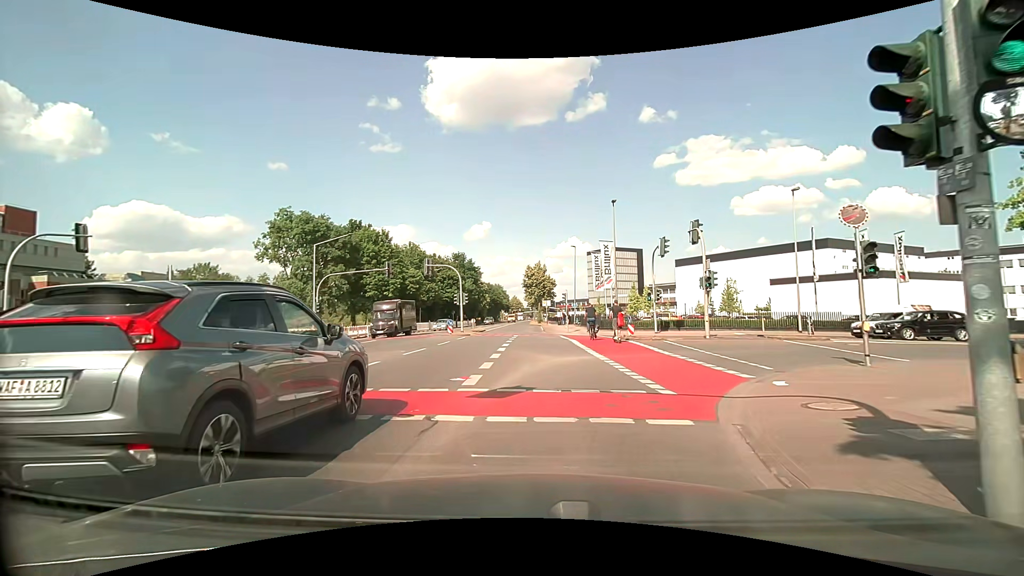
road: secondary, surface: asphalt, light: Day
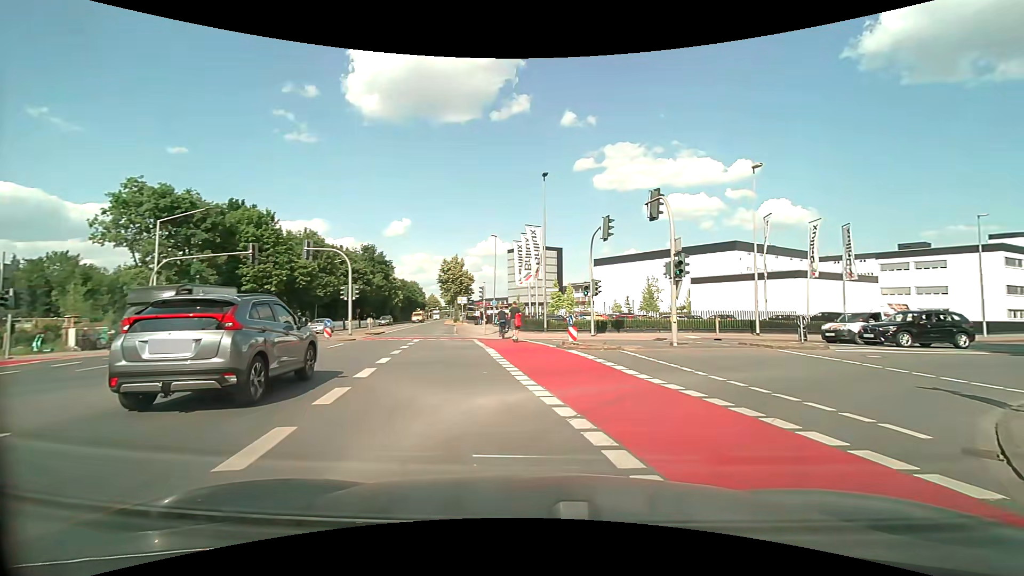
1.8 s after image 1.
(+0.3, +8.3) m; +7°
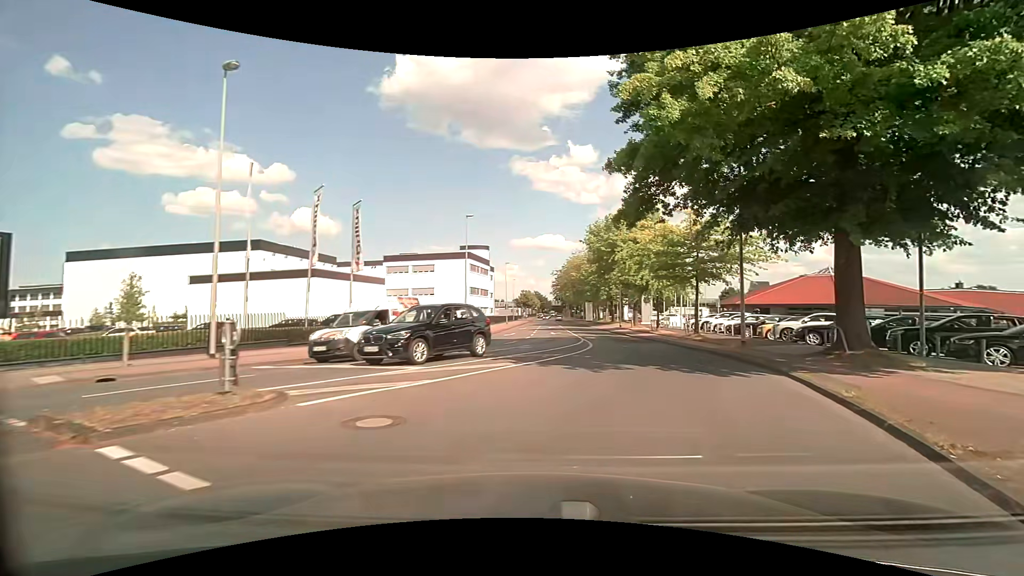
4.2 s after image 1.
(+6.2, +12.1) m; +52°
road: tertiary
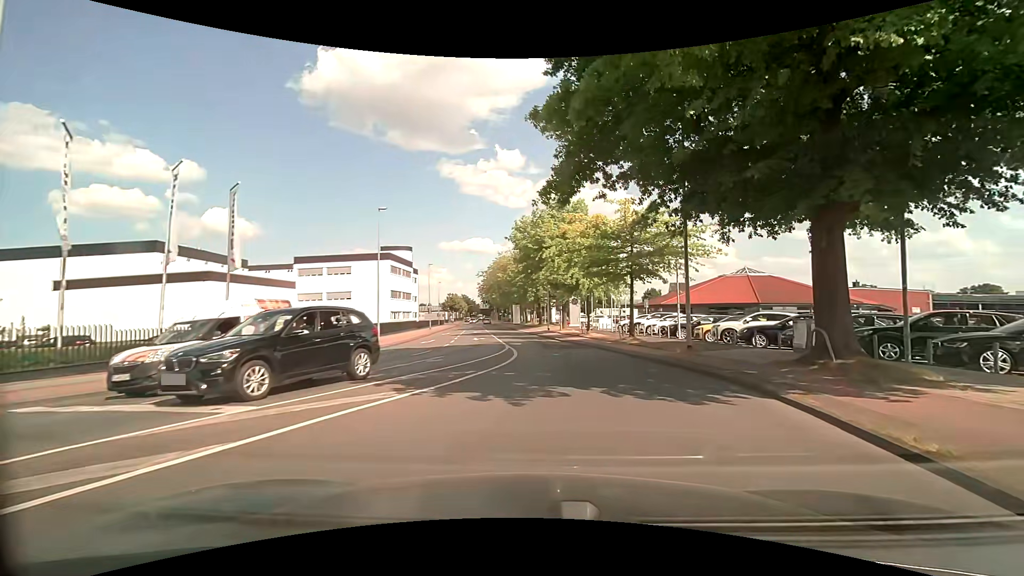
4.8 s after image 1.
(+0.3, +4.0) m; +8°
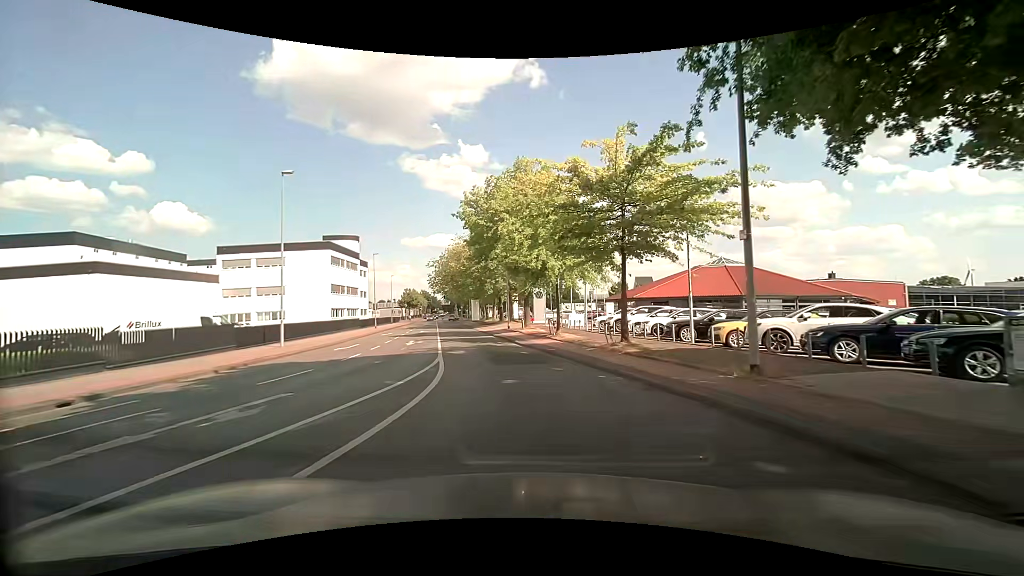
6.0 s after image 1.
(+0.6, +8.7) m; +5°
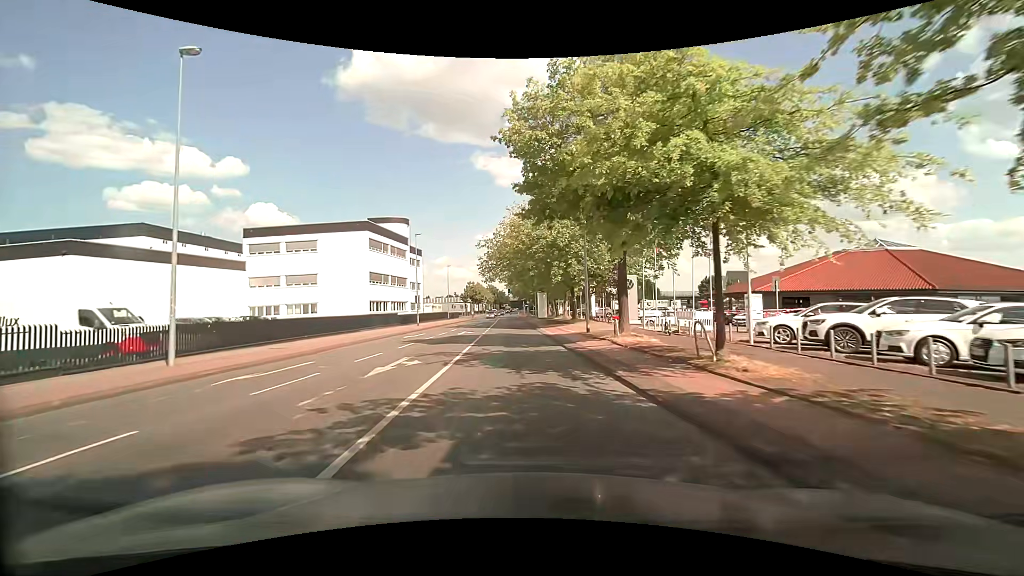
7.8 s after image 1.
(-0.9, +15.0) m; -8°
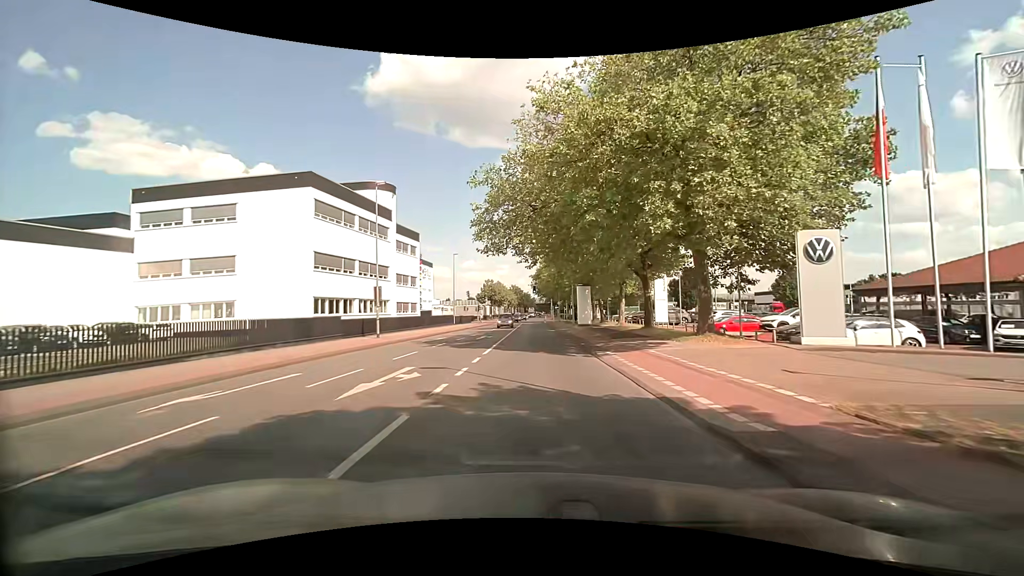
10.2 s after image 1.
(-1.0, +23.5) m; -3°
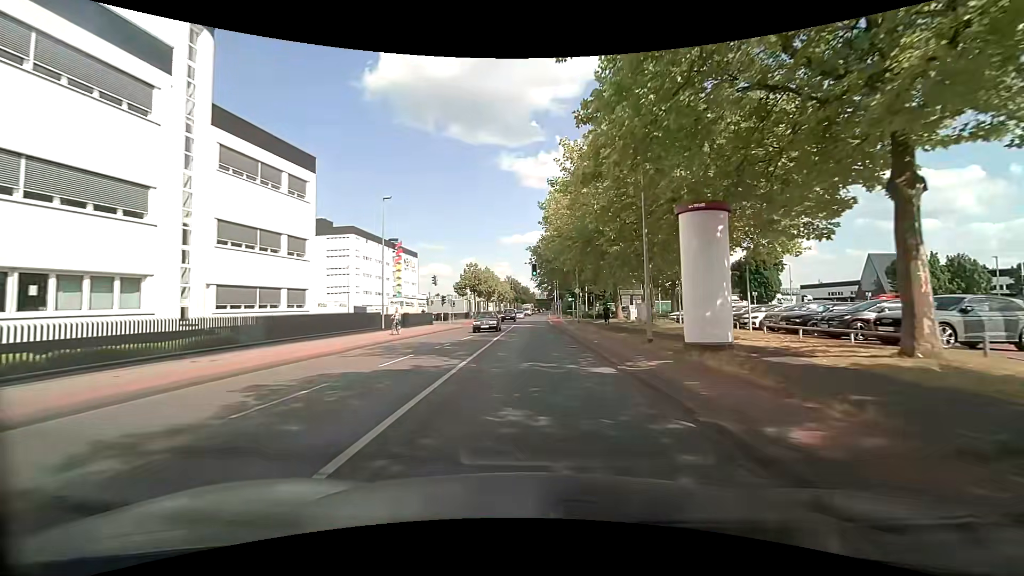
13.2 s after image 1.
(-0.2, +33.7) m; 0°
(0, +10) (0, +20) (0, +30) (0, +40) (0, +50) (0, +60) (0, +70) (0, +80) (0, +90) (0, +100) m
